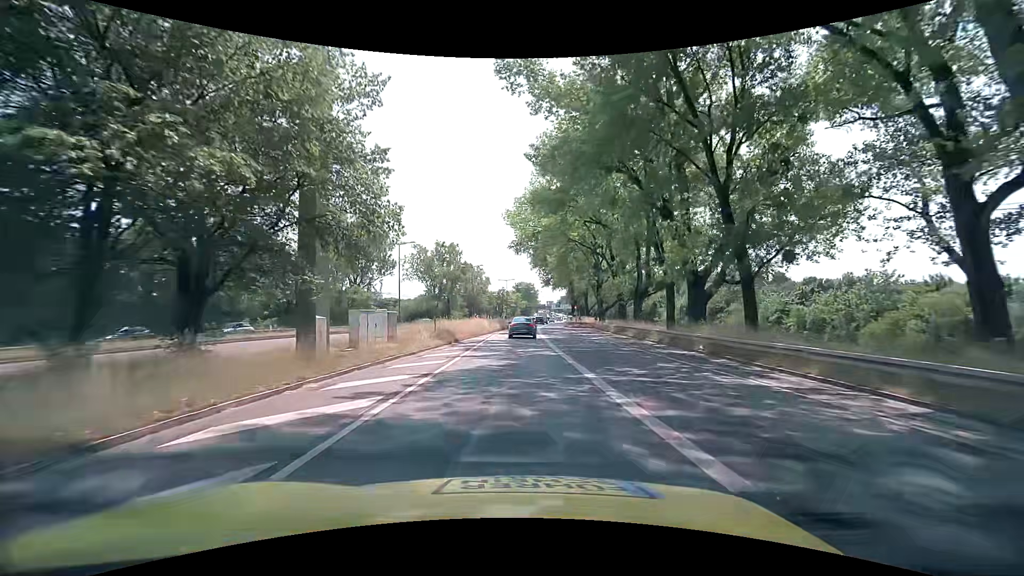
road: trunk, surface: asphalt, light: Day
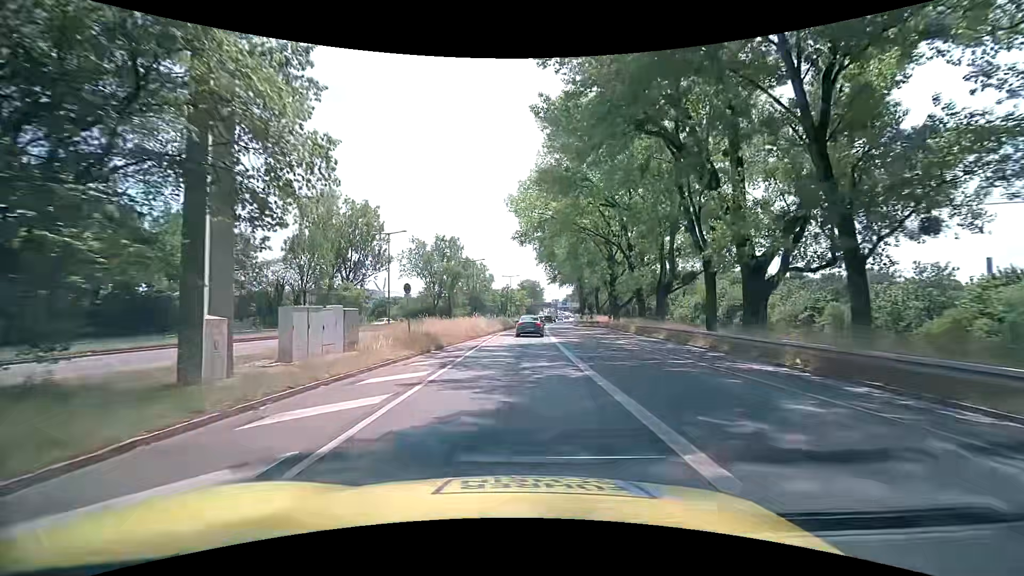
(-0.1, +7.1) m; -1°
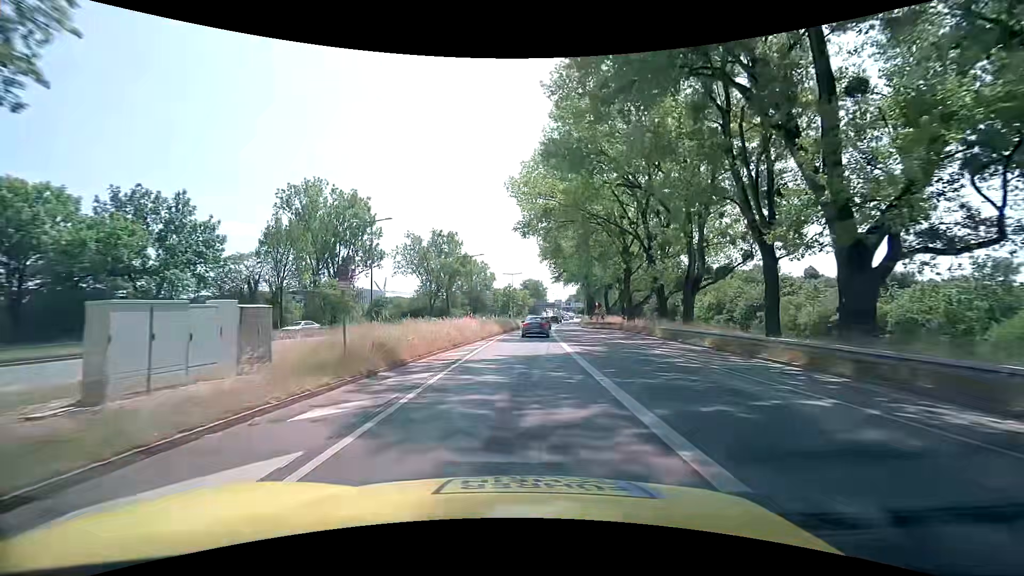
(0.0, +7.1) m; 0°
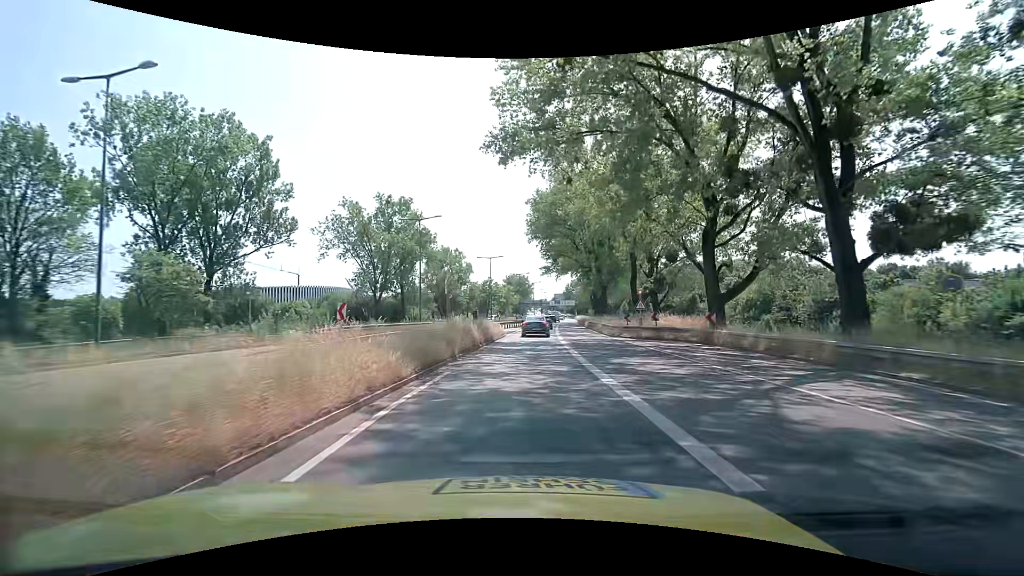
(0.0, +28.9) m; +1°
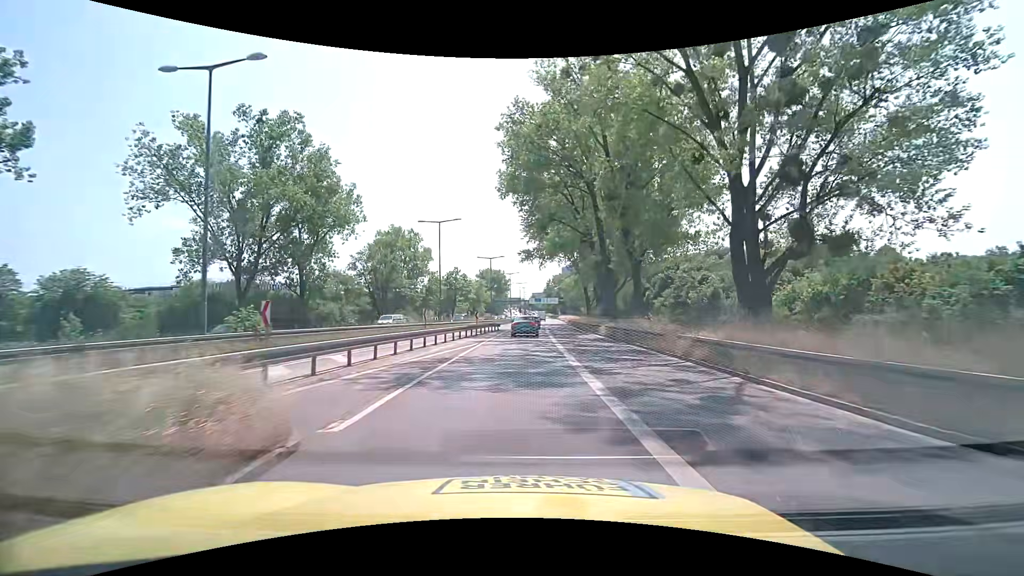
(+0.7, +29.2) m; +3°
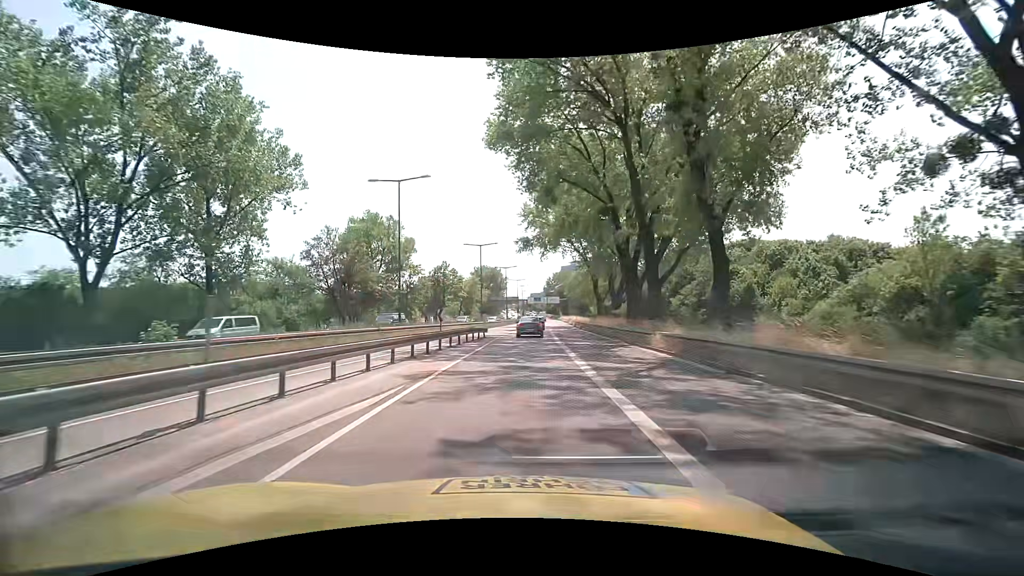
(0.0, +14.9) m; 0°
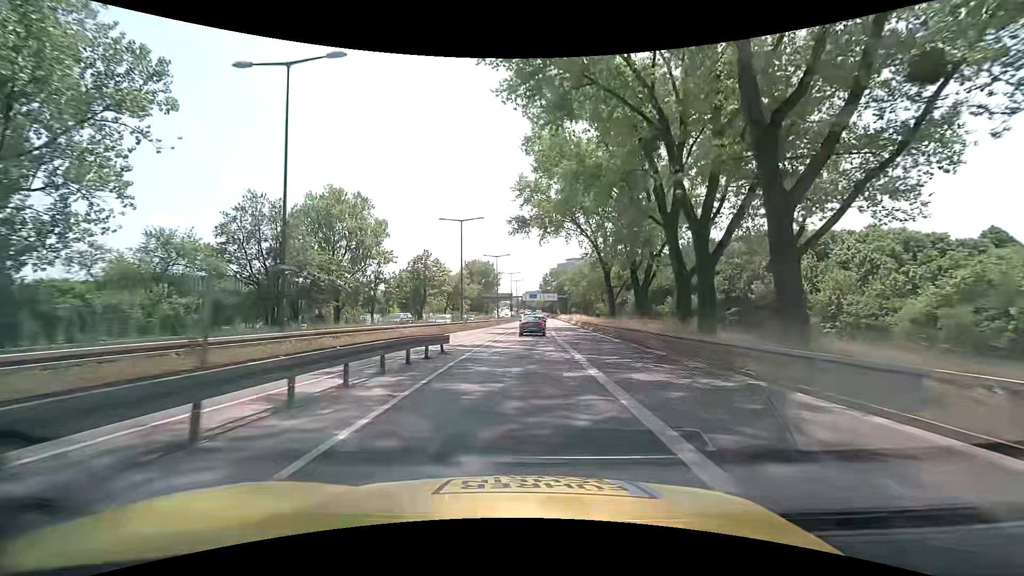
(+0.1, +15.2) m; +1°
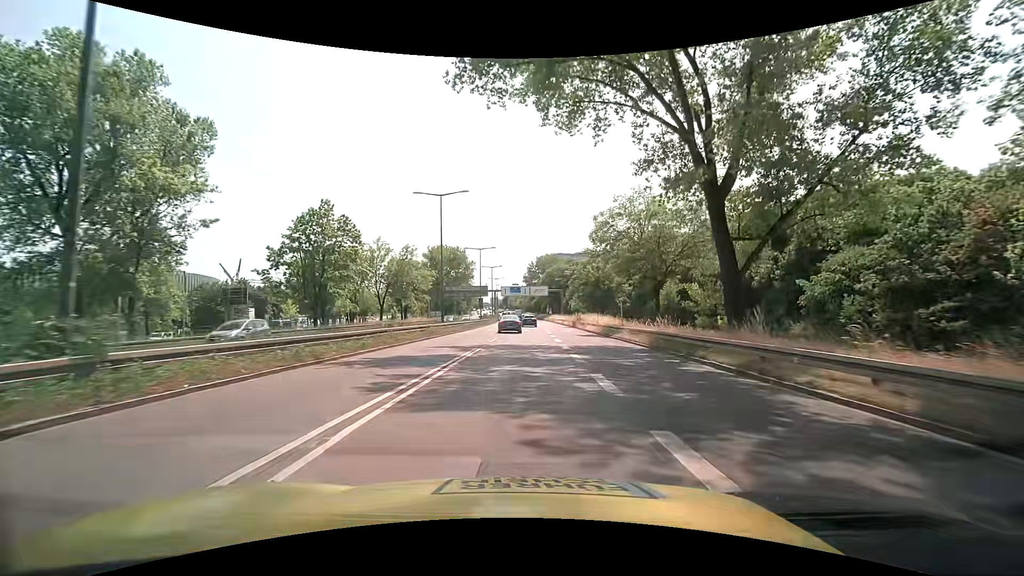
(+0.8, +39.6) m; +2°
(0, +10) (0, +20) (0, +30) (0, +40) (0, +50) (0, +60) (0, +70) (+1, +80) (0, +90) (0, +100) m
